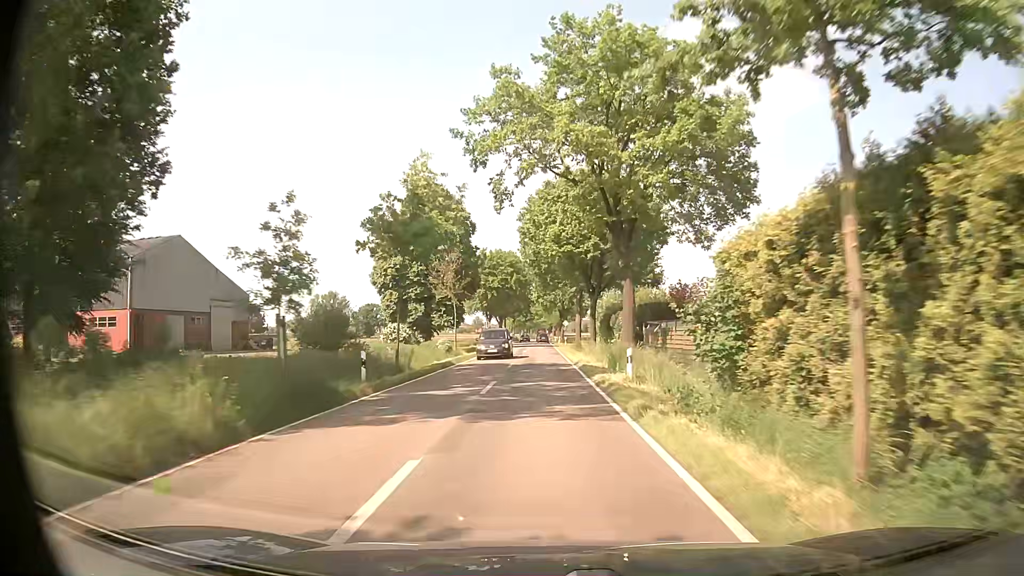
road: tertiary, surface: asphalt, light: Day
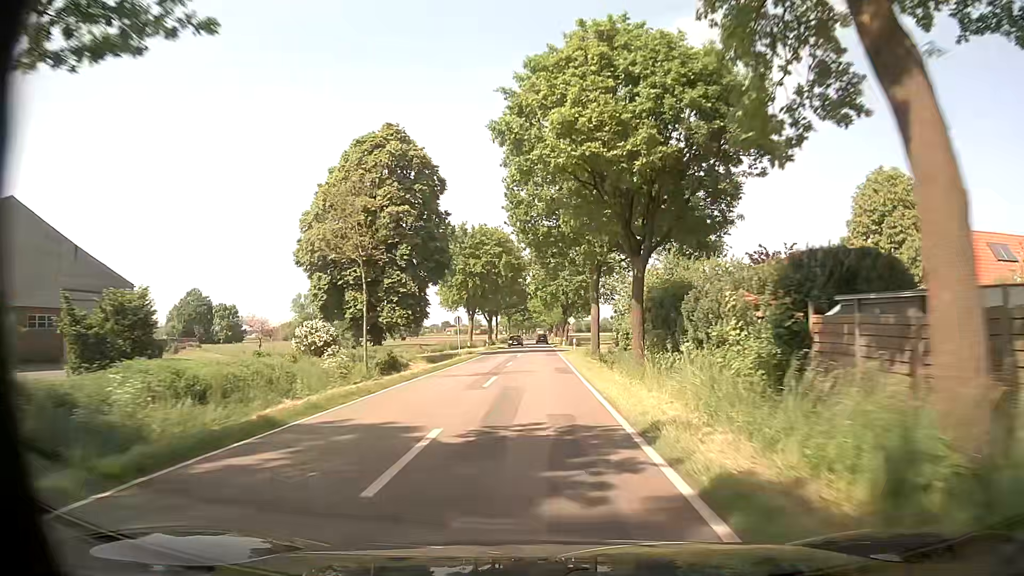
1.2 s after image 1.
(0.0, +21.2) m; 0°
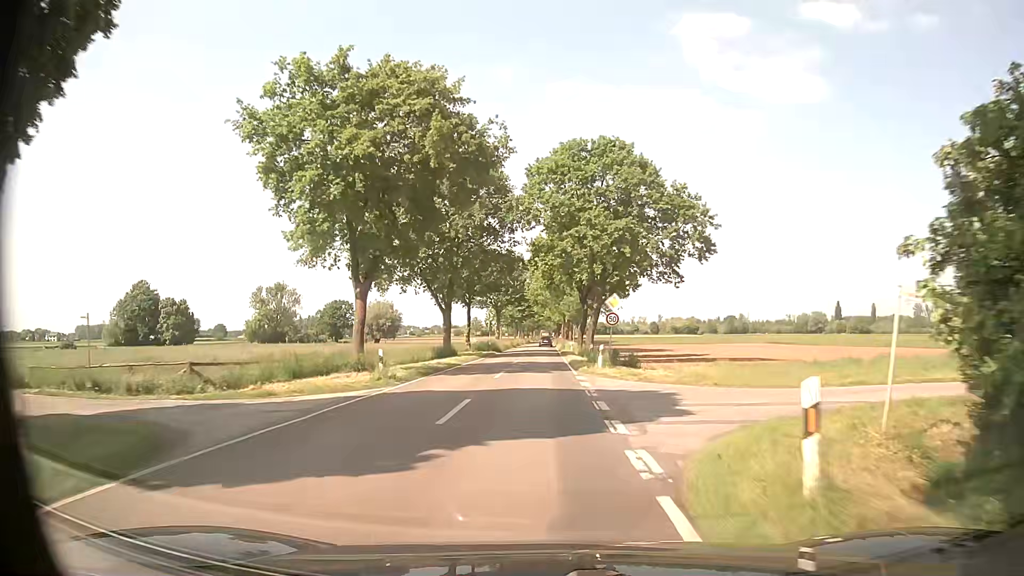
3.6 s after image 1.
(-0.1, +42.2) m; -1°
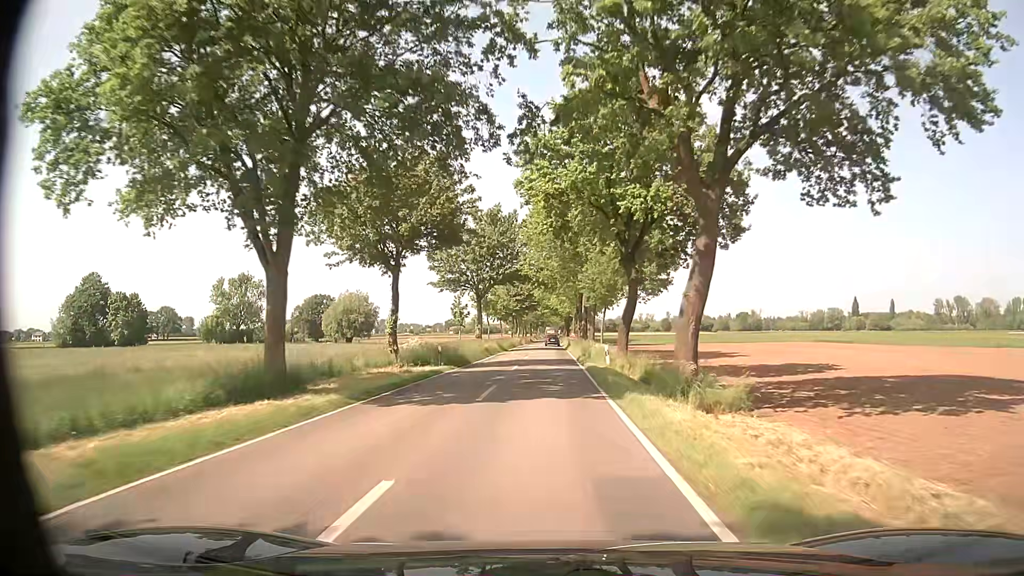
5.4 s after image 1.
(0.0, +31.7) m; 0°
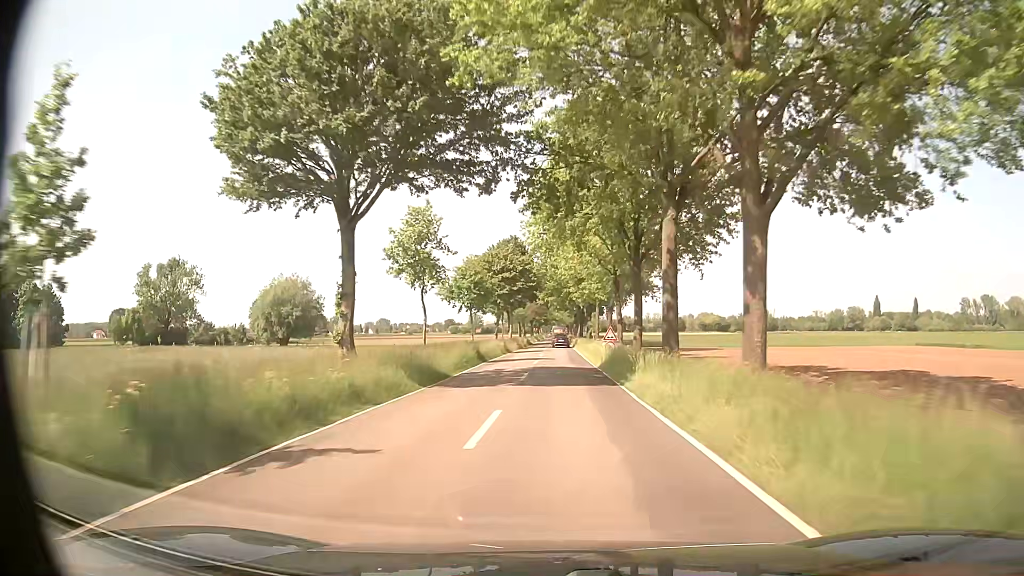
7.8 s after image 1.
(-0.1, +41.8) m; 0°
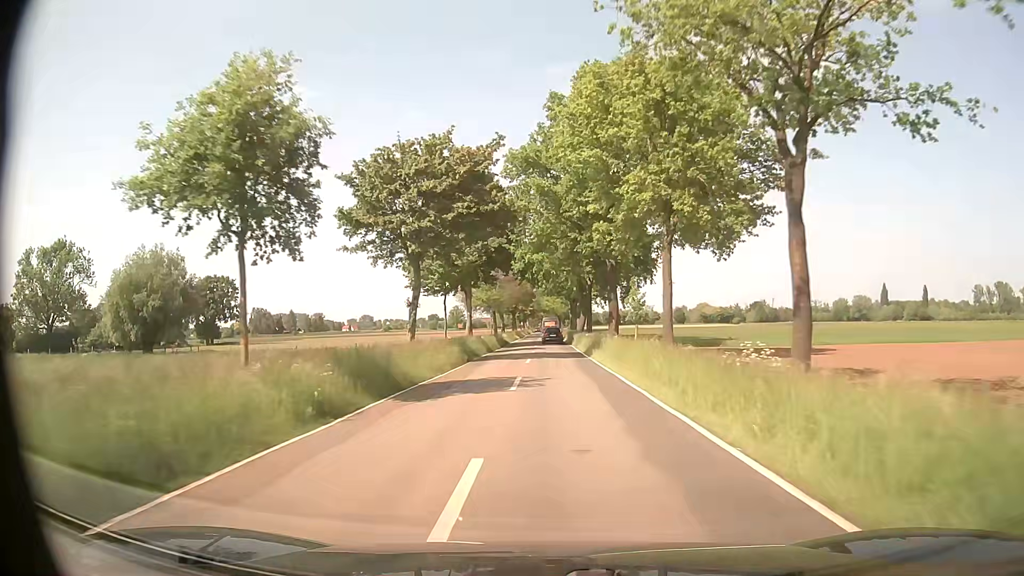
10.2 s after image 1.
(+0.2, +40.0) m; +1°
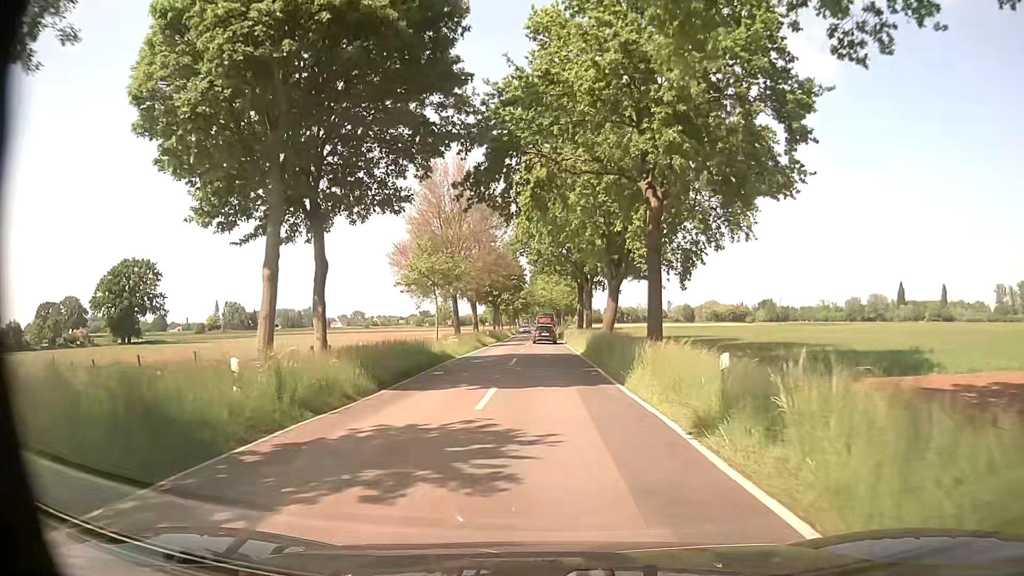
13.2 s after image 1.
(0.0, +38.2) m; 0°
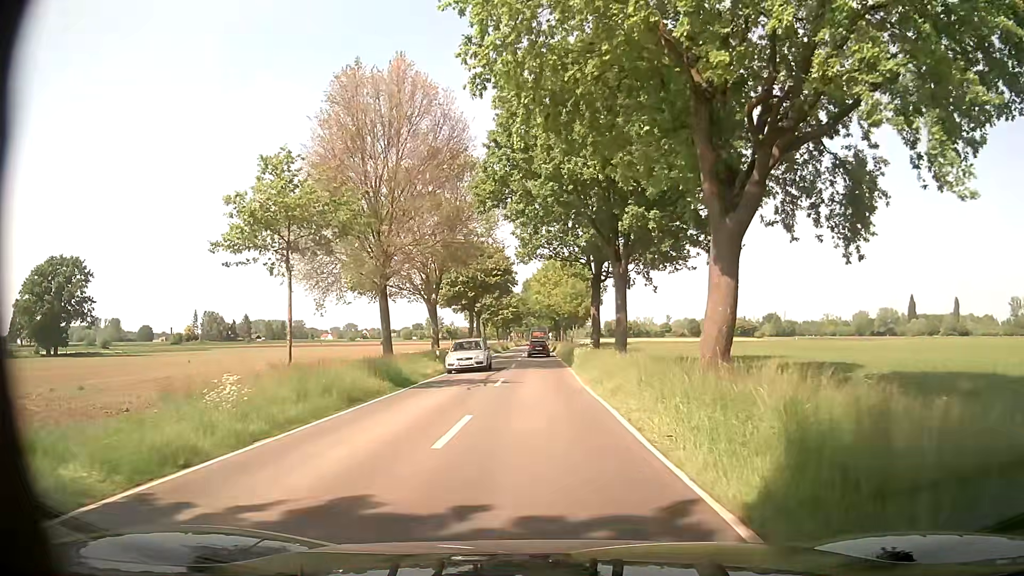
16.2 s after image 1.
(-0.1, +25.8) m; +1°
(0, +10) (0, +20) (-1, +30) (-1, +40) (-1, +50) (-1, +60) (-2, +70) (-2, +80) (-2, +90) (-2, +100) m
